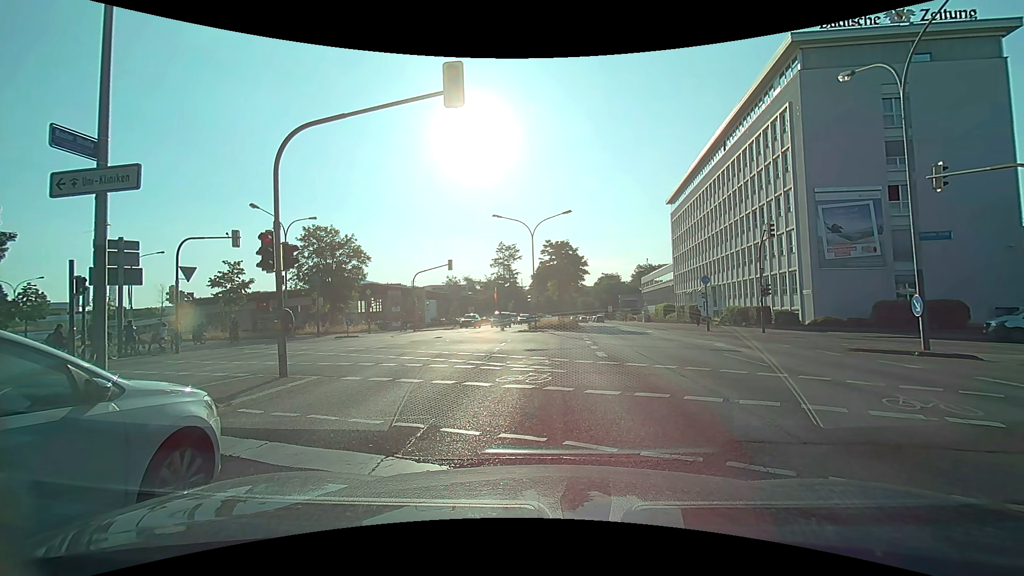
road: primary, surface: asphalt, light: Day
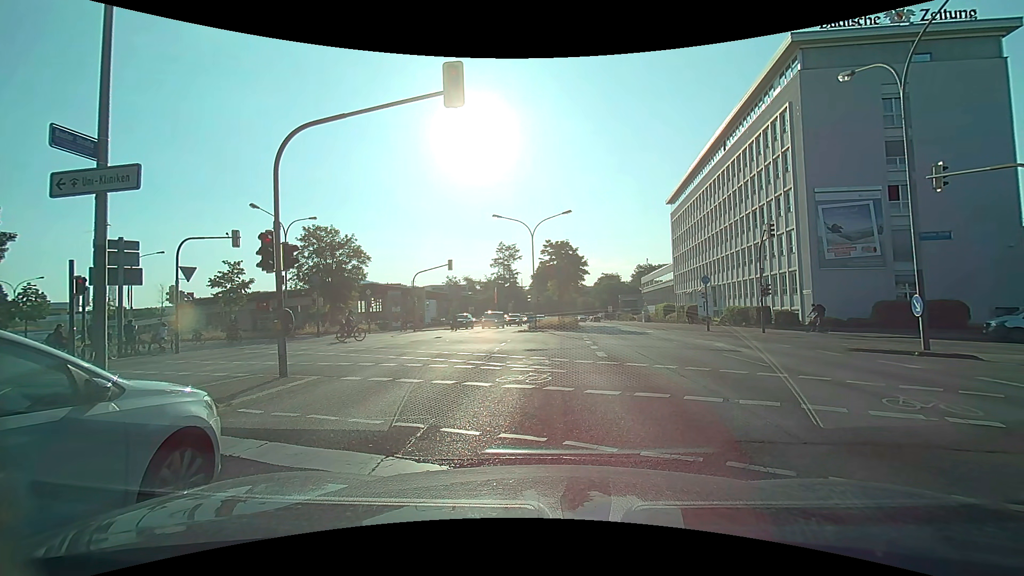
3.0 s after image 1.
(0.0, 0.0) m; 0°
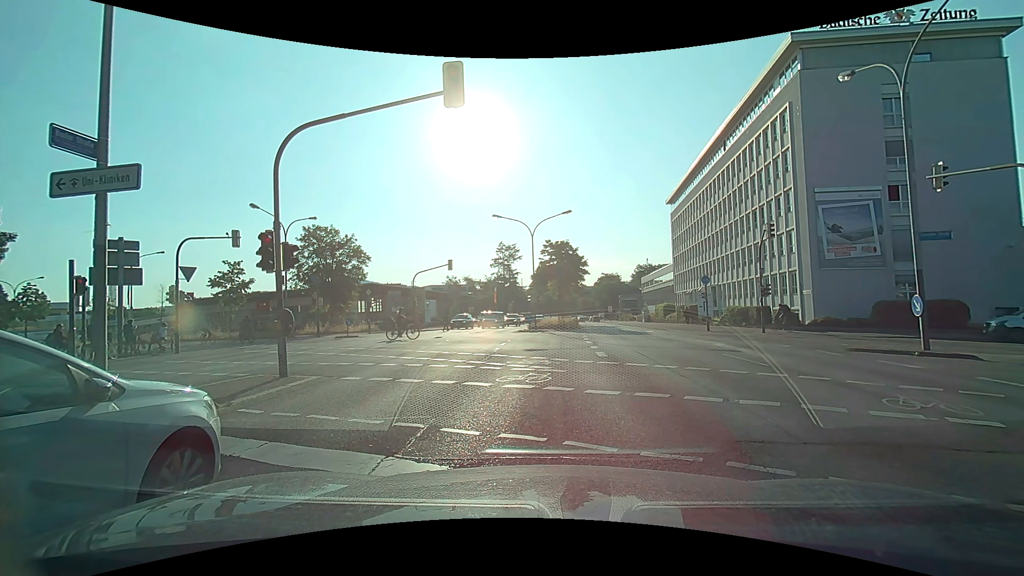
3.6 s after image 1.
(0.0, 0.0) m; 0°
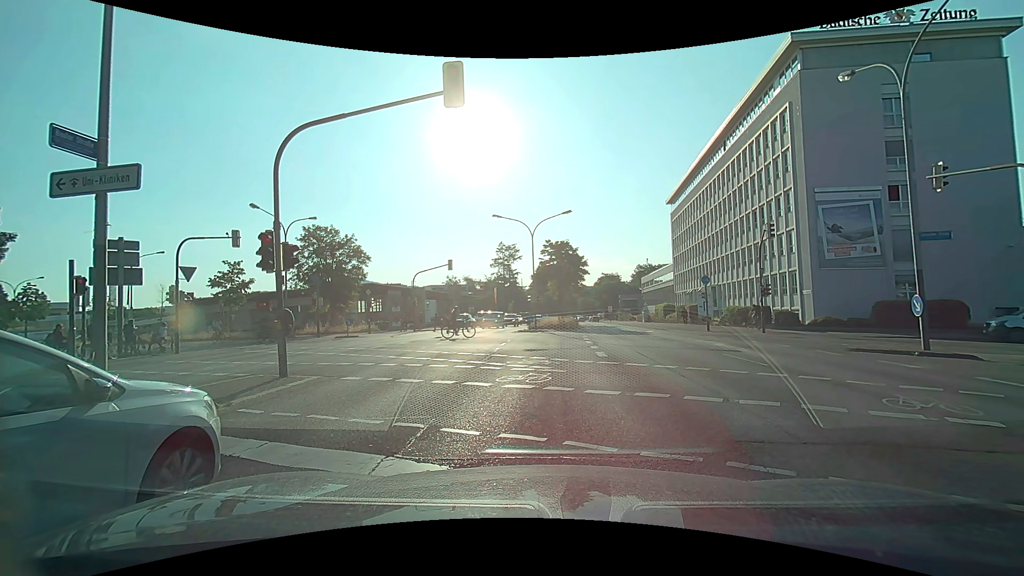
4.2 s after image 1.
(0.0, 0.0) m; 0°
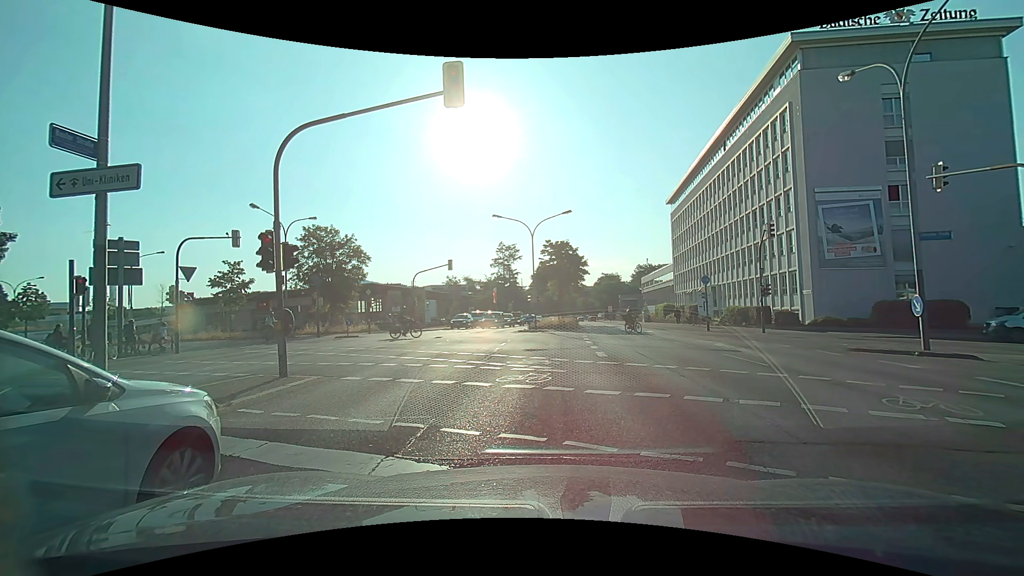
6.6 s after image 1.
(0.0, 0.0) m; 0°
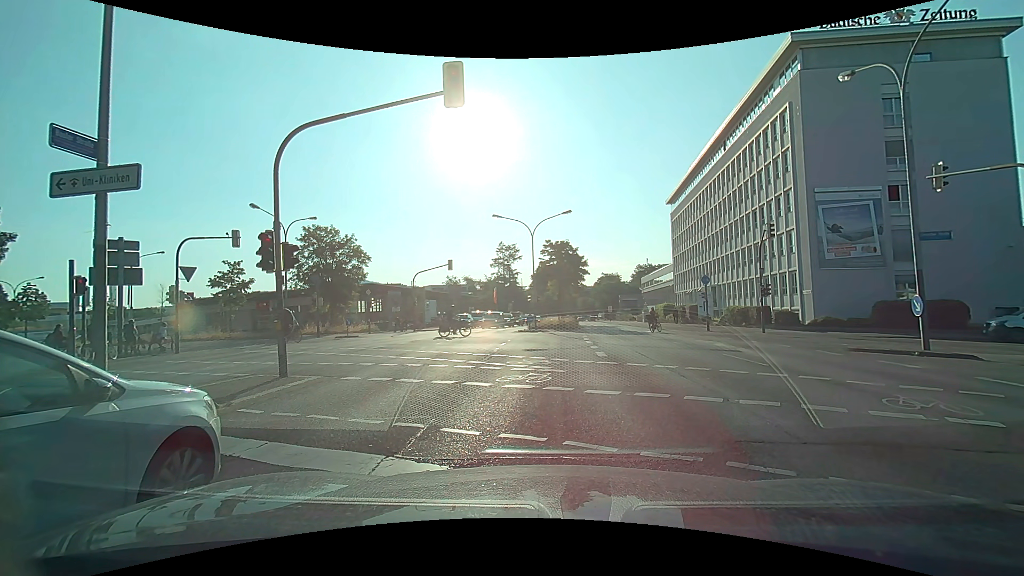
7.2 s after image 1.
(0.0, 0.0) m; 0°
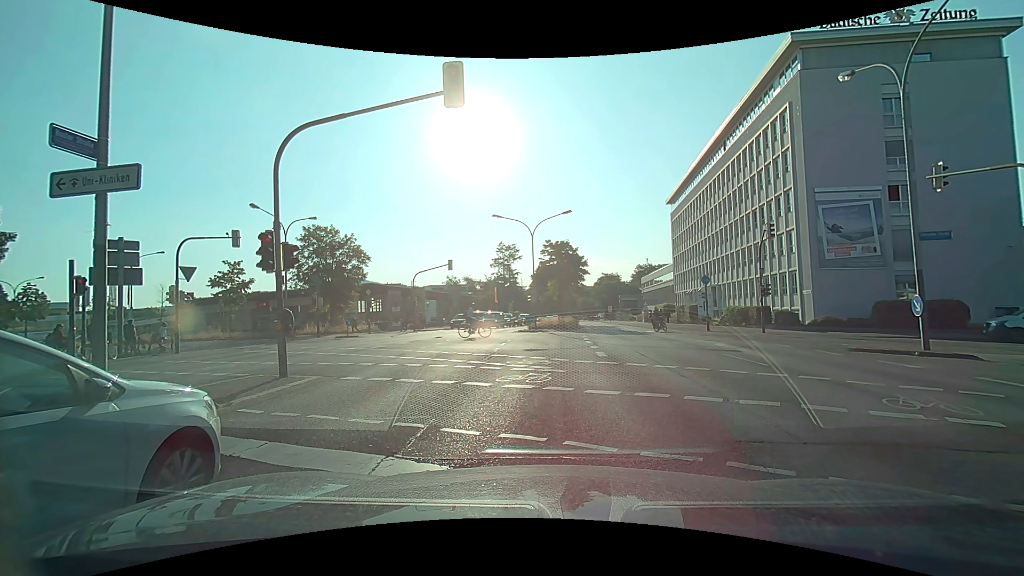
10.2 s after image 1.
(0.0, 0.0) m; 0°
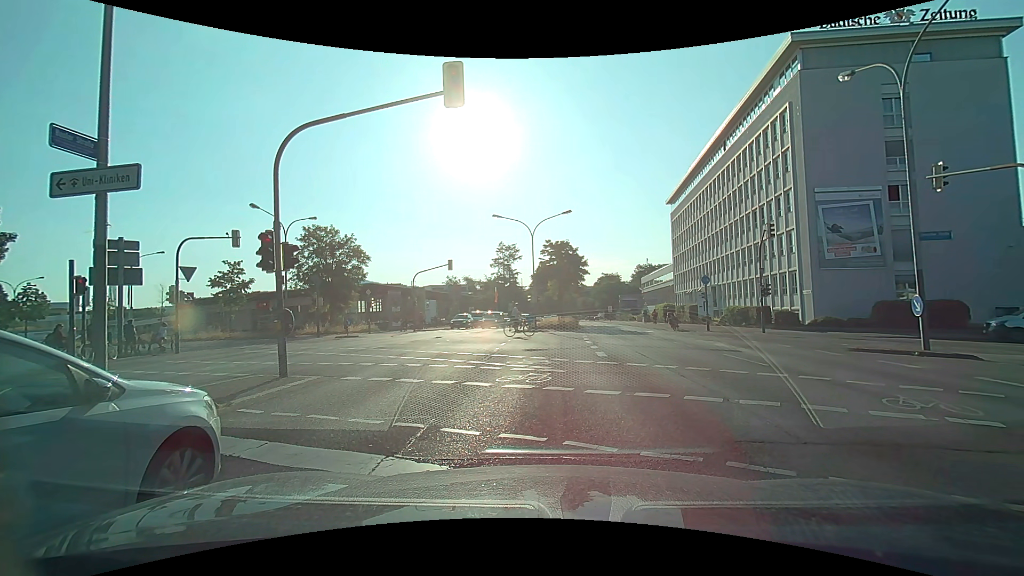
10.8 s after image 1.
(0.0, 0.0) m; 0°
(0, +10) (0, +20) (-1, +30) (-7, +38) (-16, +43) (-25, +48) (-33, +53) (-42, +57) (-52, +61) (-61, +64) m
